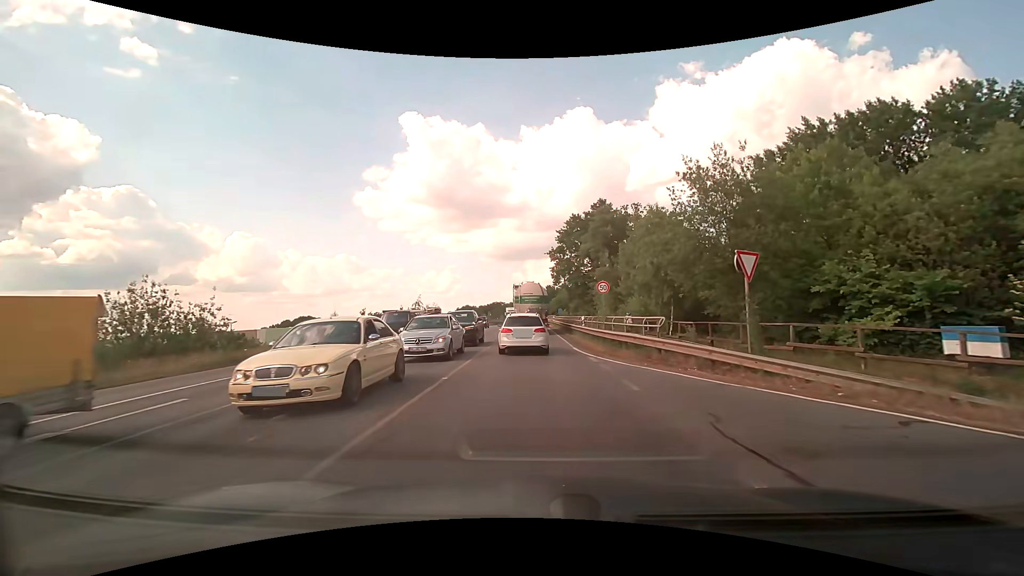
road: primary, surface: asphalt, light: Day
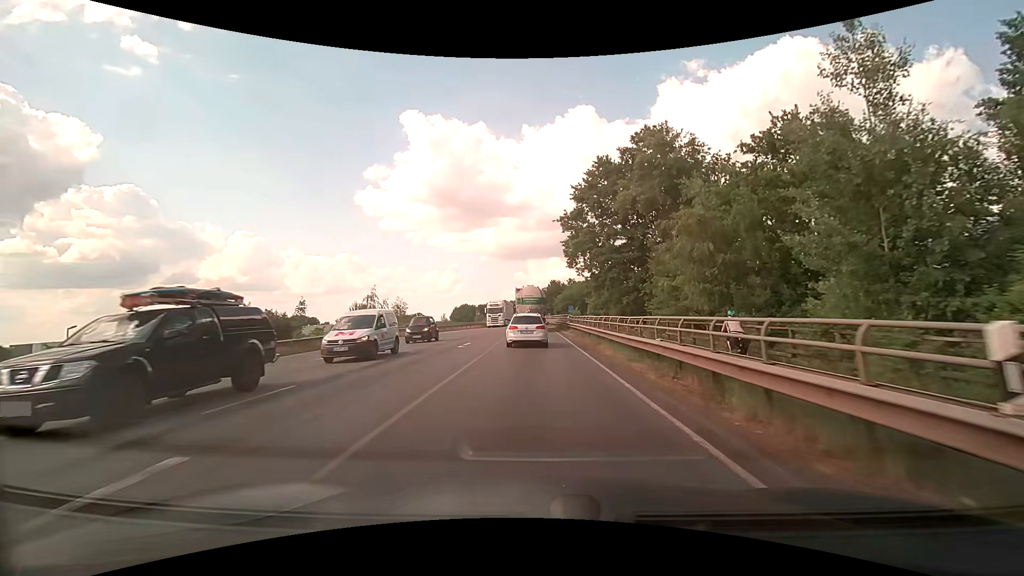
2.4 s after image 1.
(0.0, +25.4) m; 0°
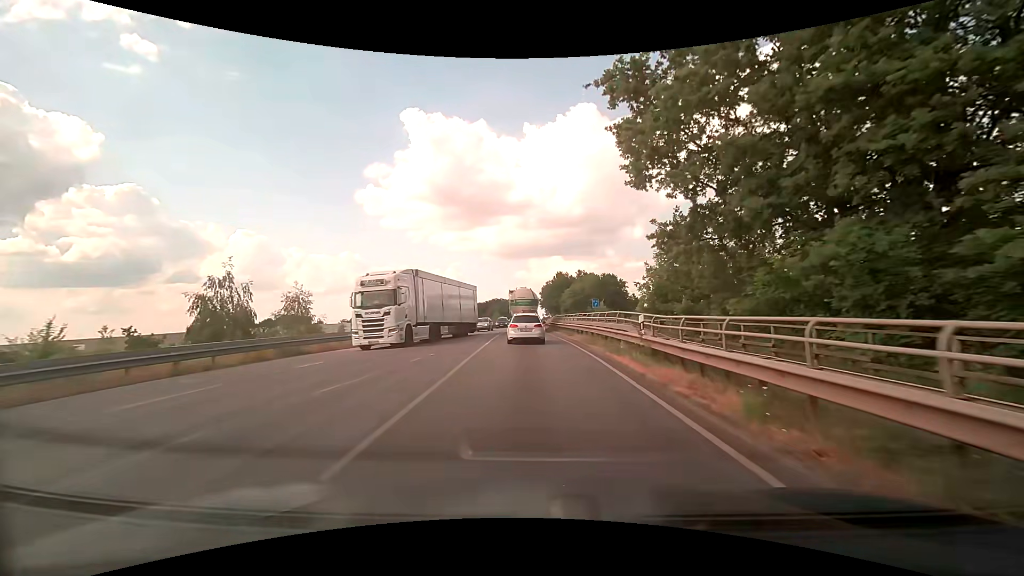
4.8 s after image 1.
(-0.3, +28.9) m; -1°
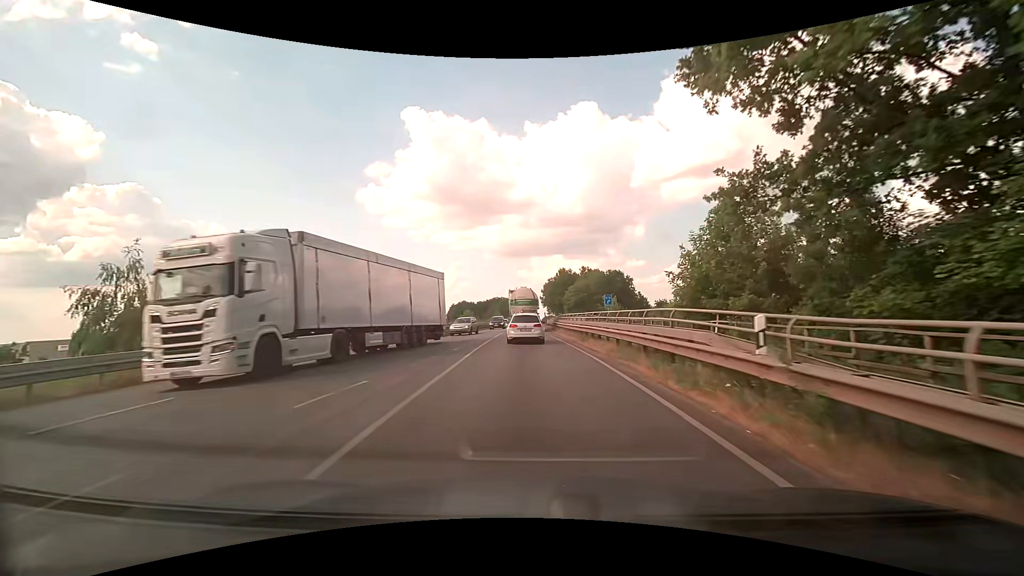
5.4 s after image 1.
(0.0, +7.5) m; 0°
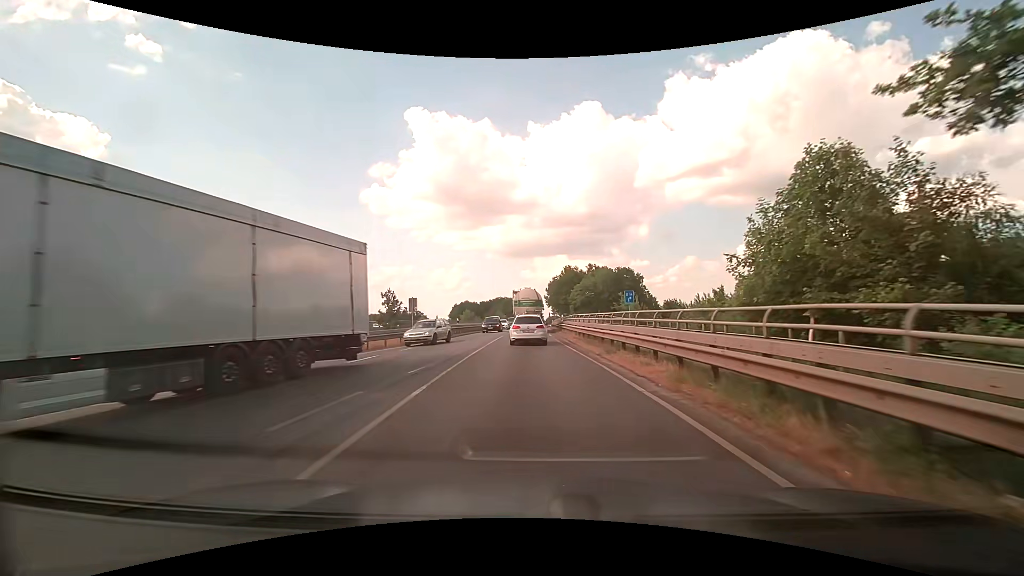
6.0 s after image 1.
(0.0, +7.5) m; -1°
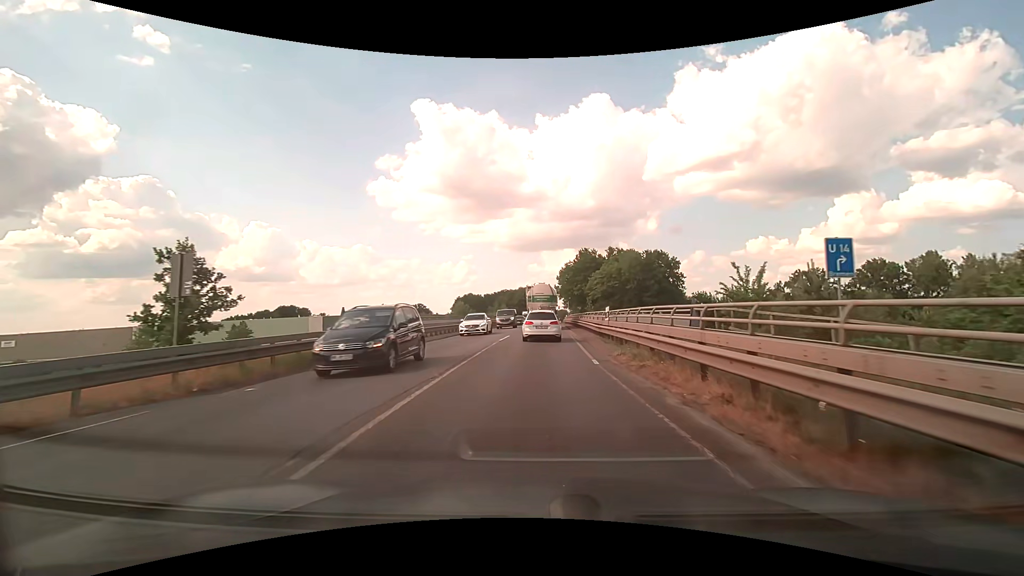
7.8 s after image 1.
(-0.2, +22.3) m; -1°
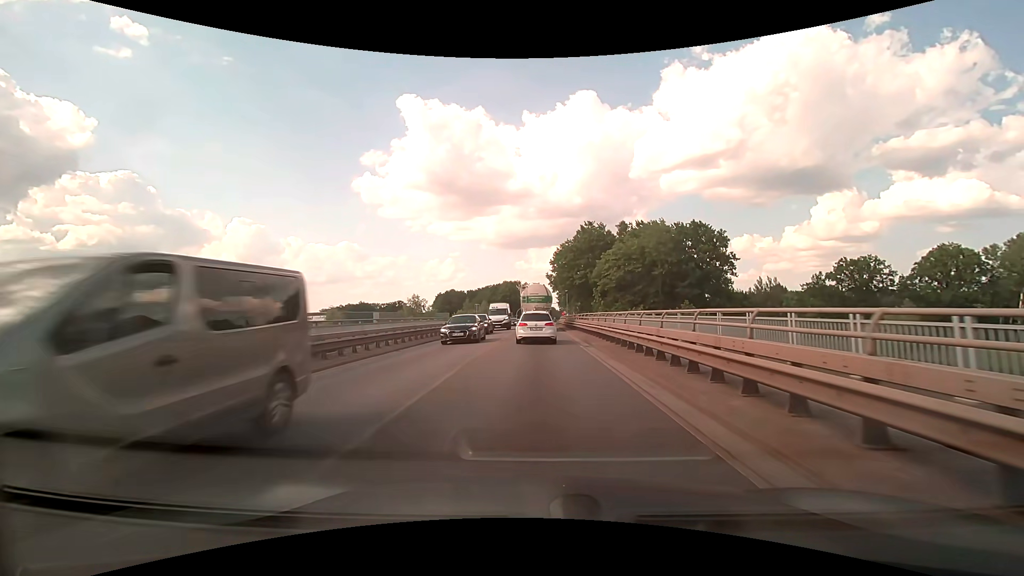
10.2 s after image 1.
(+0.4, +28.1) m; +1°
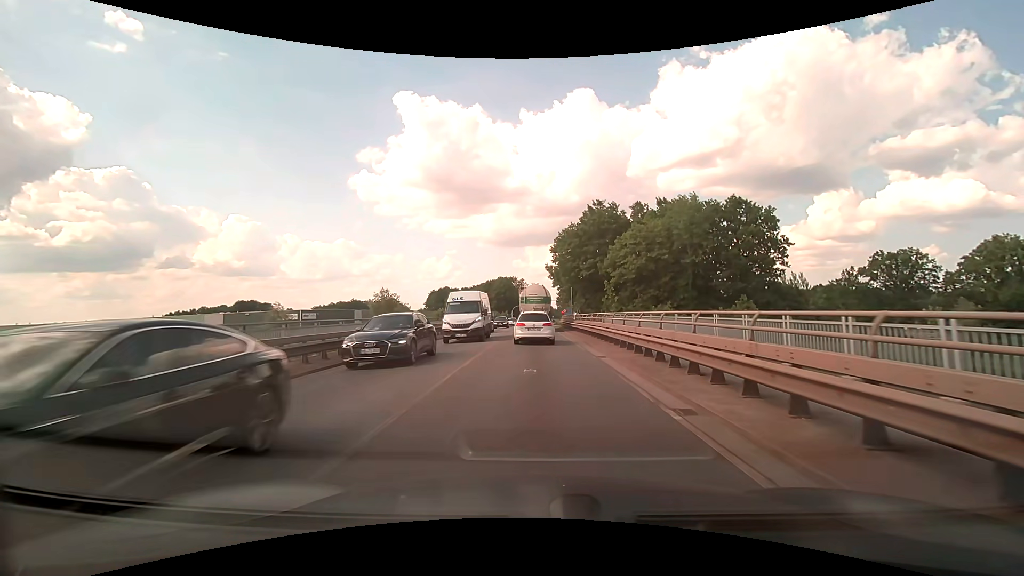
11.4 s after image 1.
(0.0, +13.2) m; 0°
